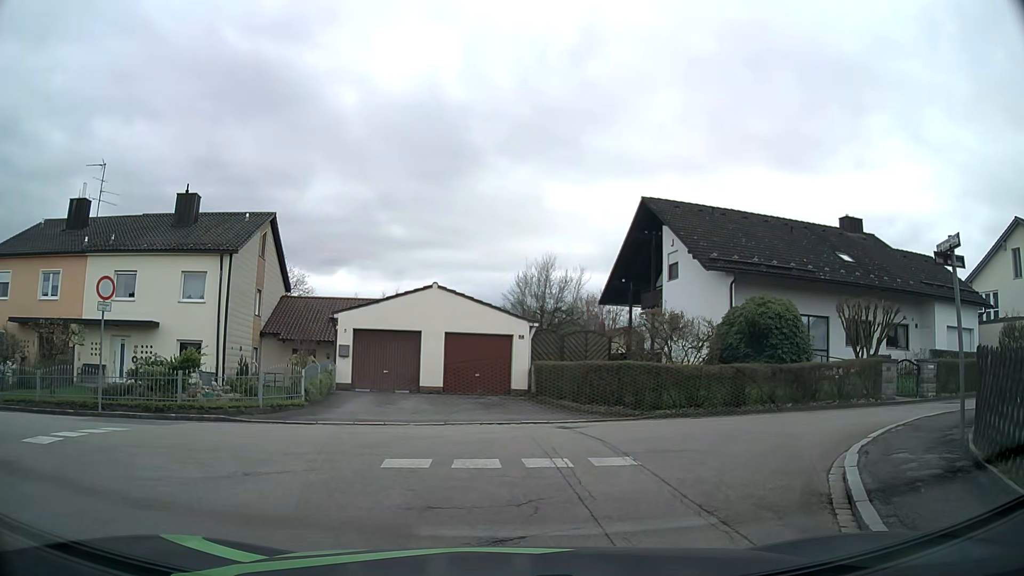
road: residential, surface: asphalt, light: Day
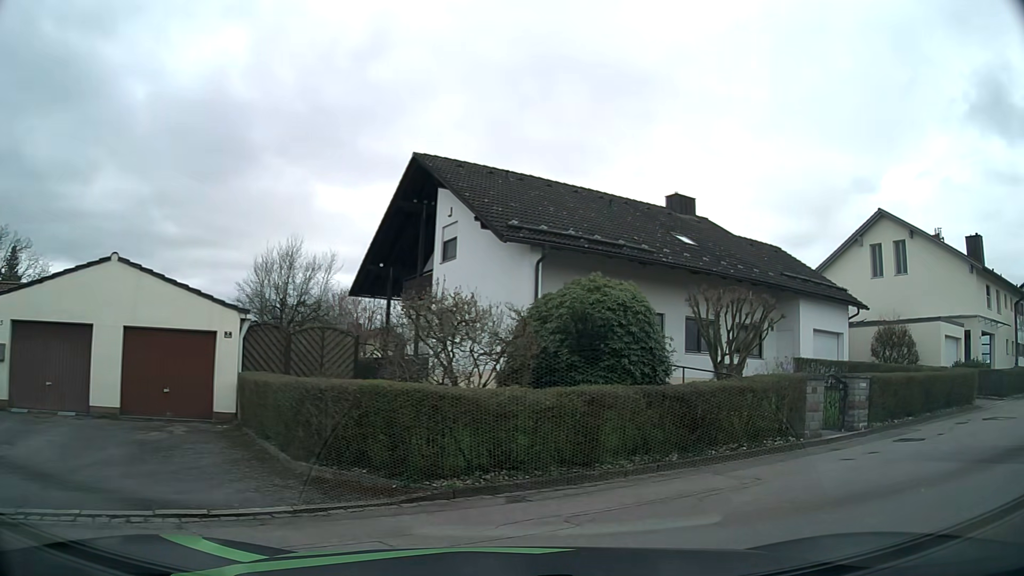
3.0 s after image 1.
(+0.8, +7.9) m; +18°
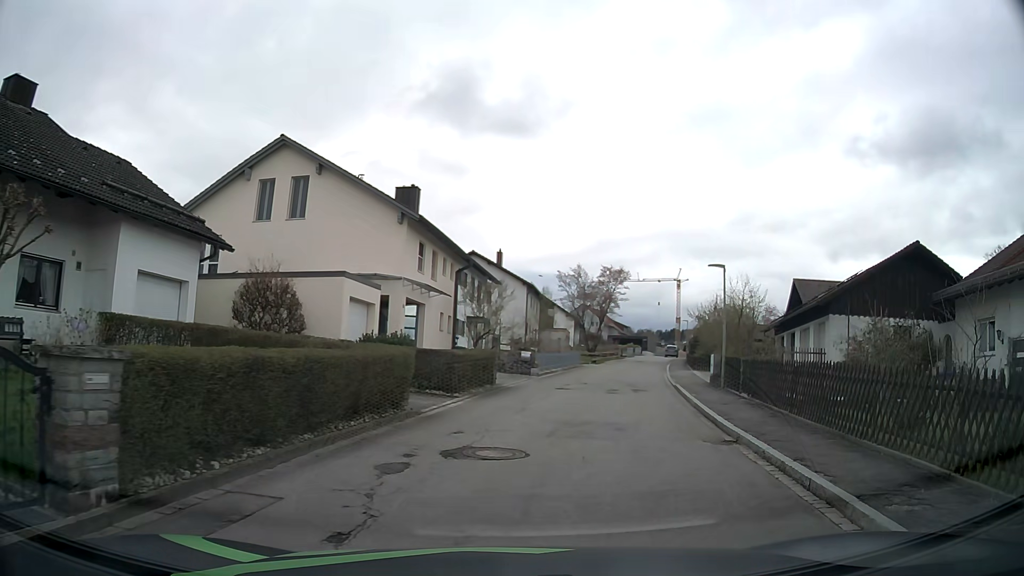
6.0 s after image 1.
(+4.5, +8.3) m; +53°
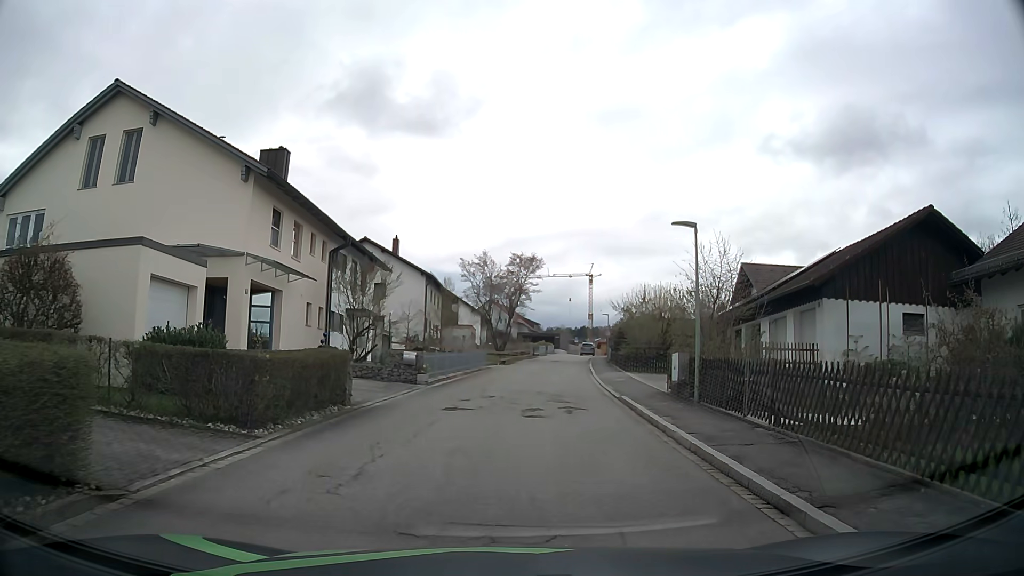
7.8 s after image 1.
(+0.8, +7.6) m; +9°
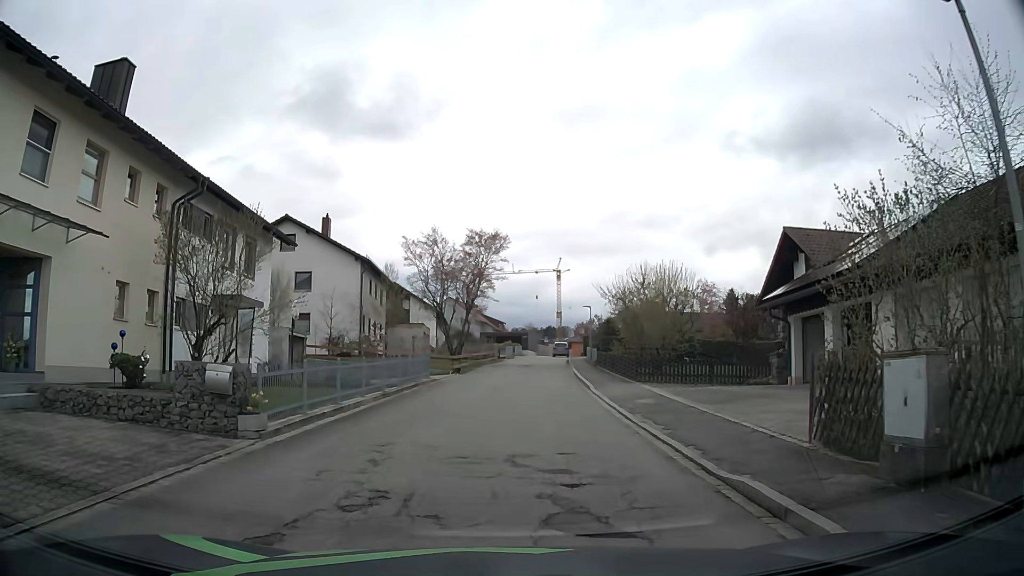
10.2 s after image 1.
(+0.3, +11.7) m; +3°
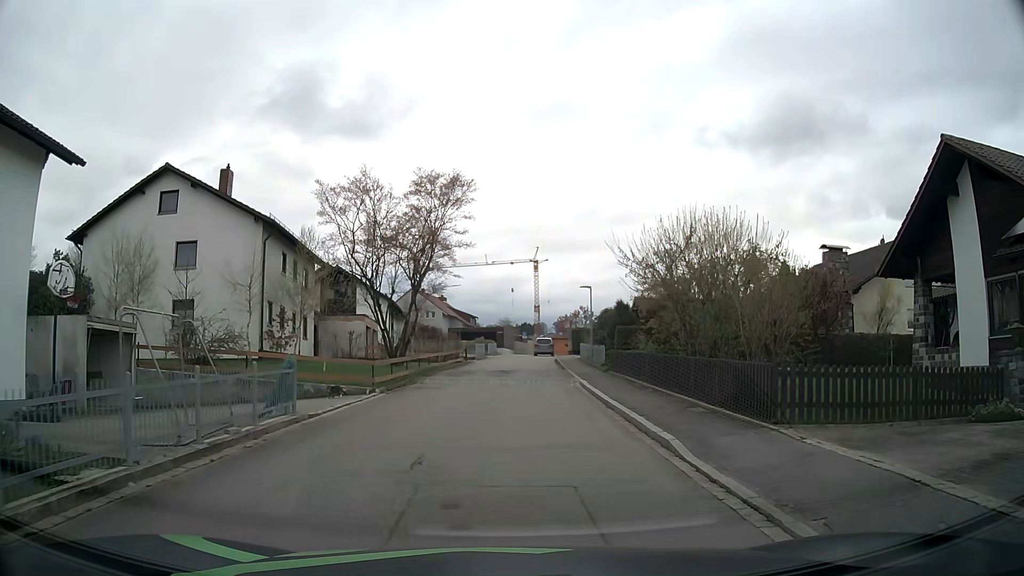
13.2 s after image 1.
(+0.1, +13.9) m; +2°
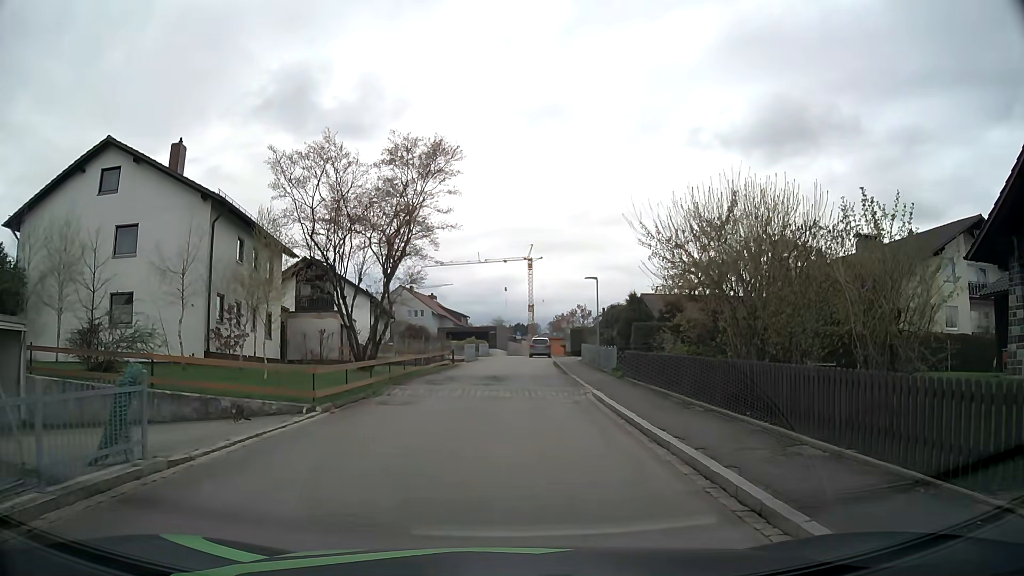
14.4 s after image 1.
(0.0, +5.0) m; +1°
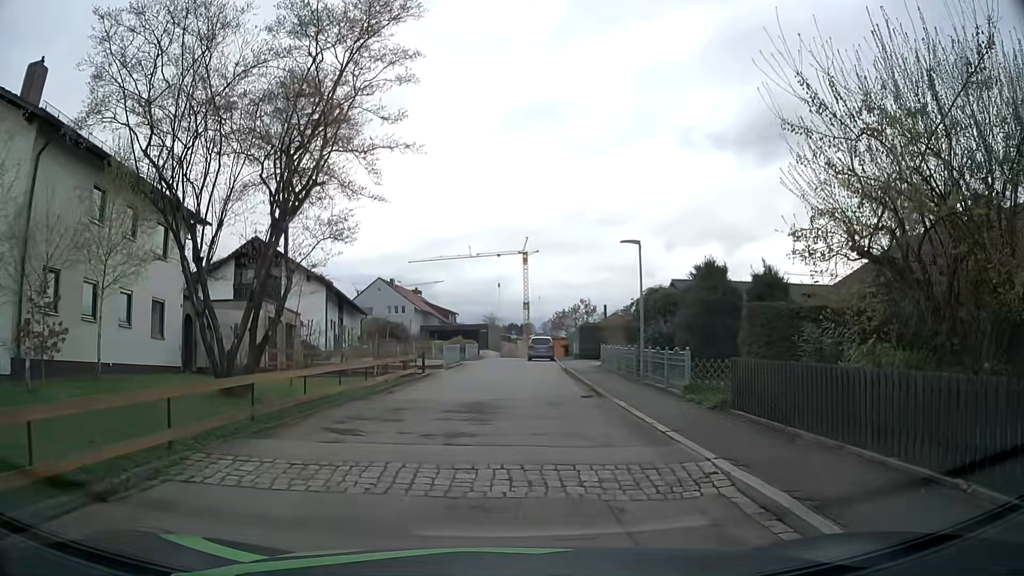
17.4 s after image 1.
(-0.1, +10.9) m; -1°
